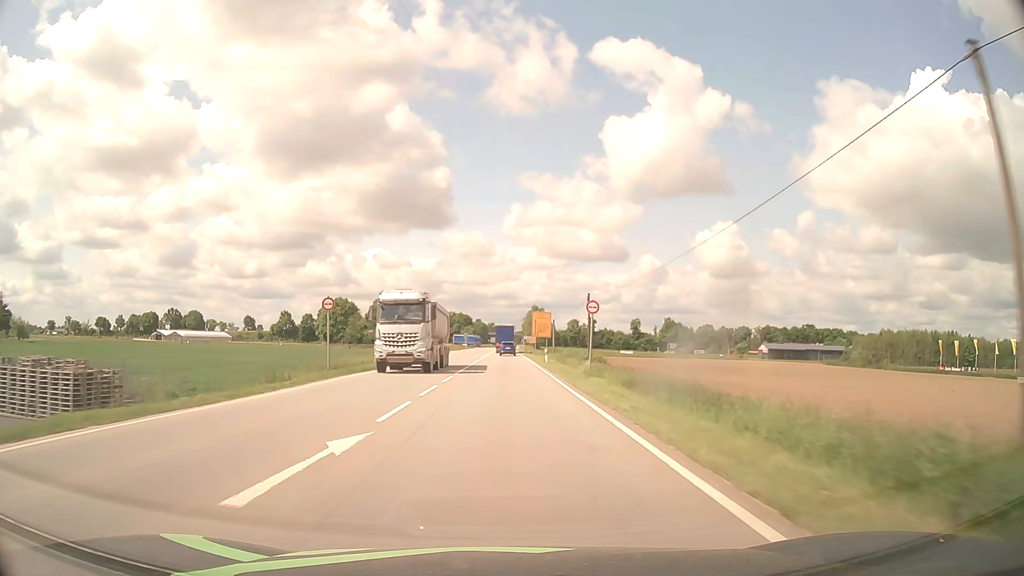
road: primary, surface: asphalt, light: Day
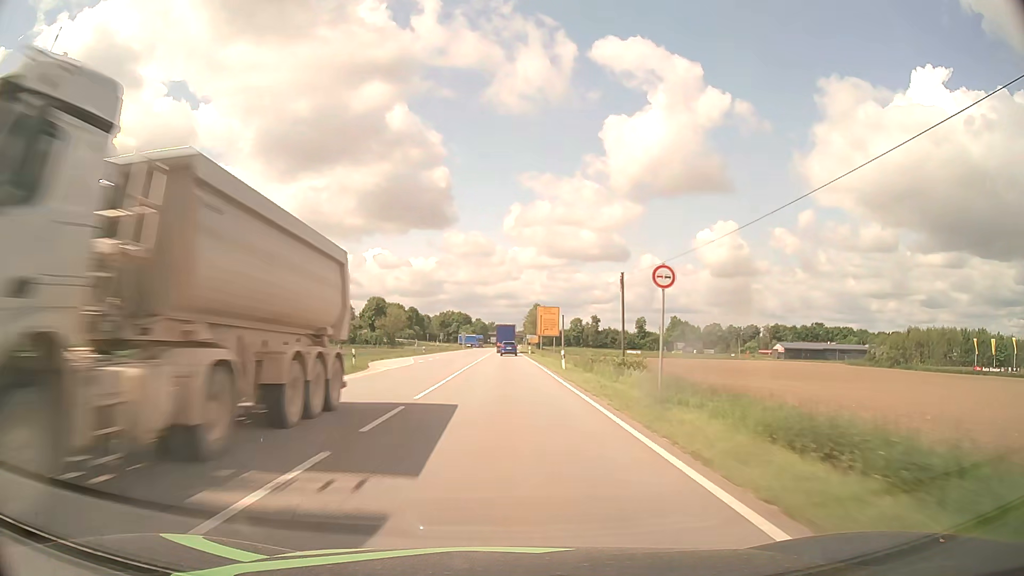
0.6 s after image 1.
(0.0, +13.4) m; 0°
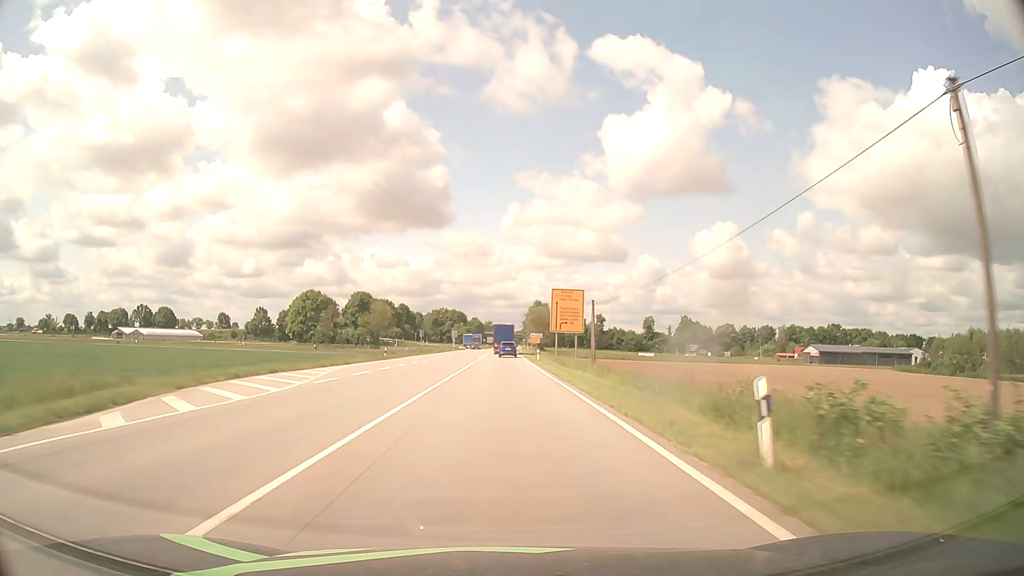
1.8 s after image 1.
(0.0, +26.6) m; 0°
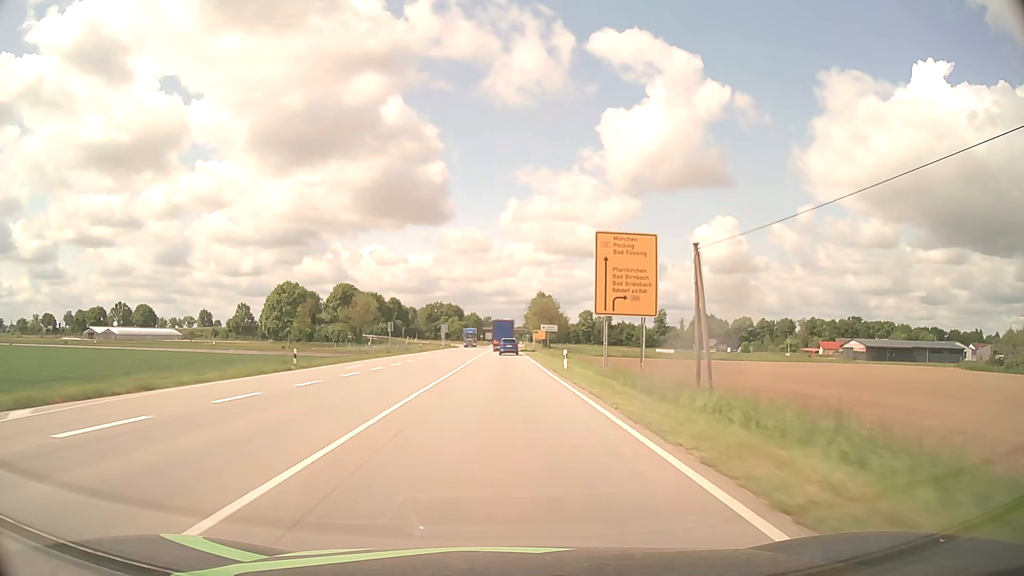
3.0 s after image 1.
(0.0, +26.3) m; 0°
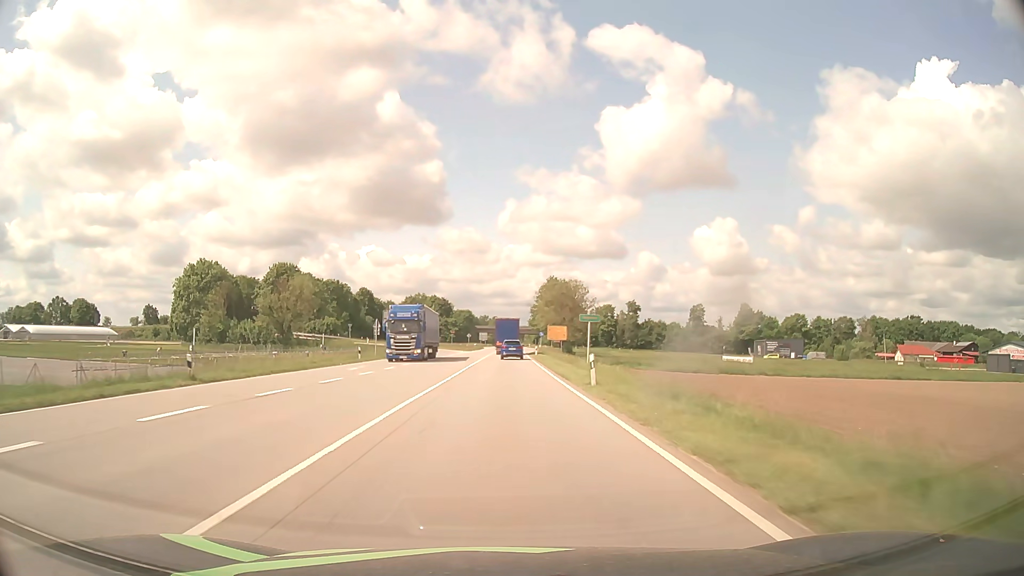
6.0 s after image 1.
(-0.2, +63.7) m; 0°
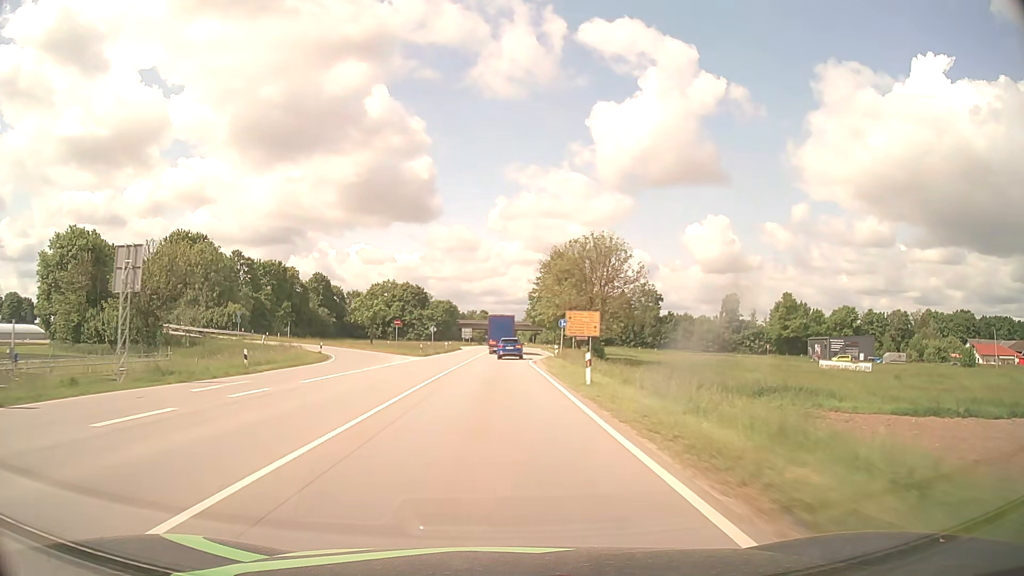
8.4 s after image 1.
(+0.4, +49.2) m; +1°
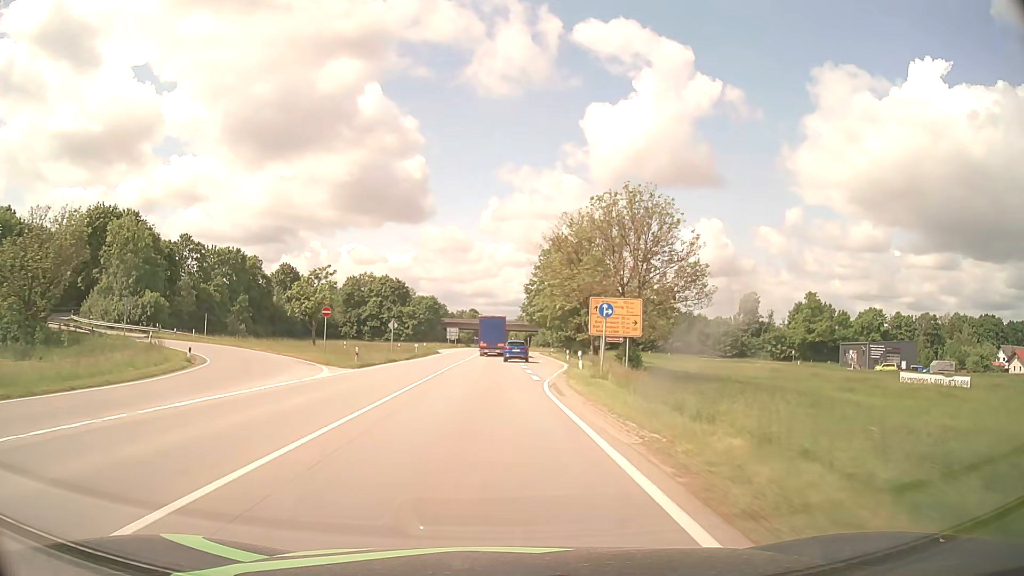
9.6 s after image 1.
(+0.1, +23.2) m; +1°
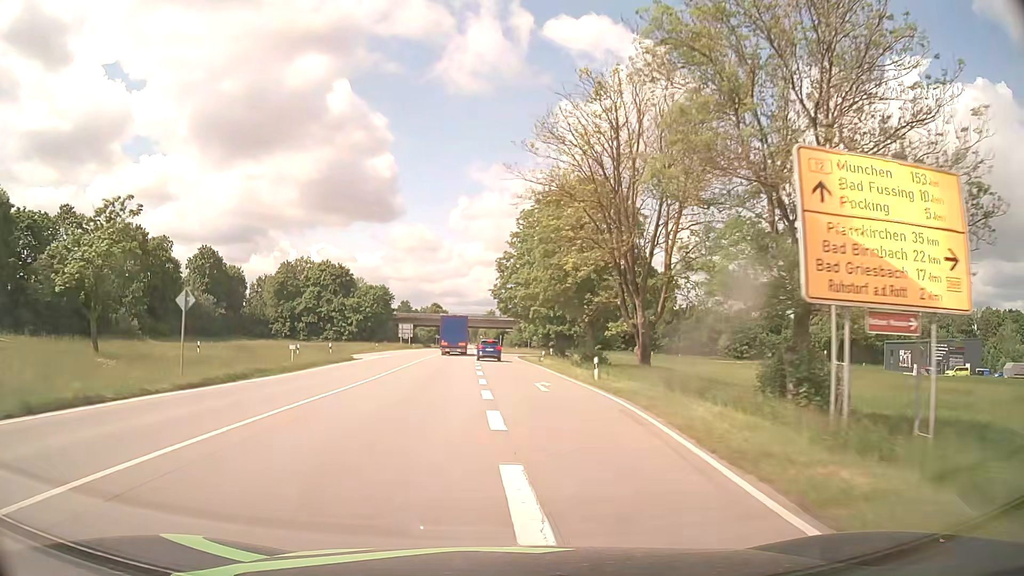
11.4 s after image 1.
(+0.7, +32.8) m; +2°
